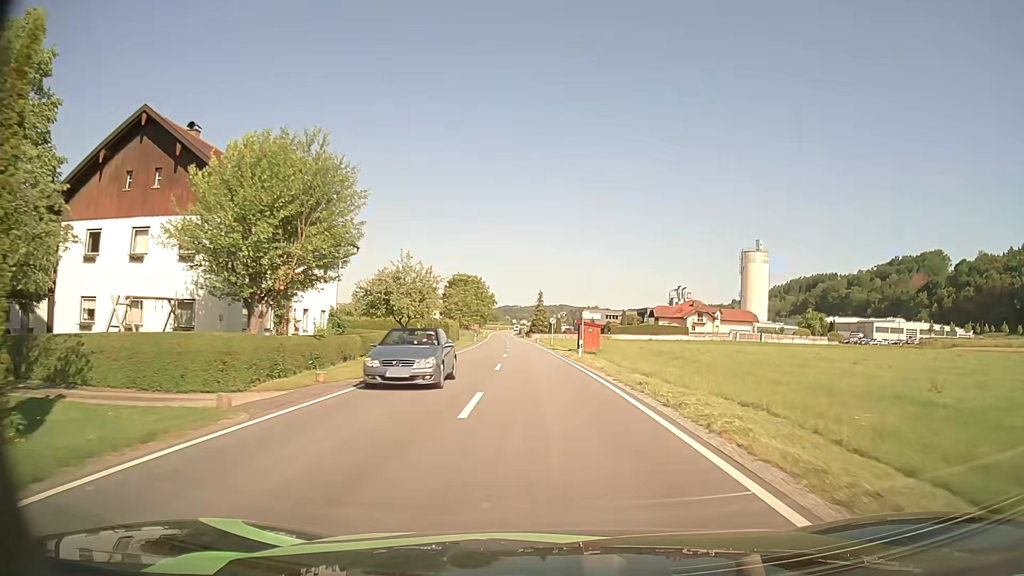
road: secondary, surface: asphalt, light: Day
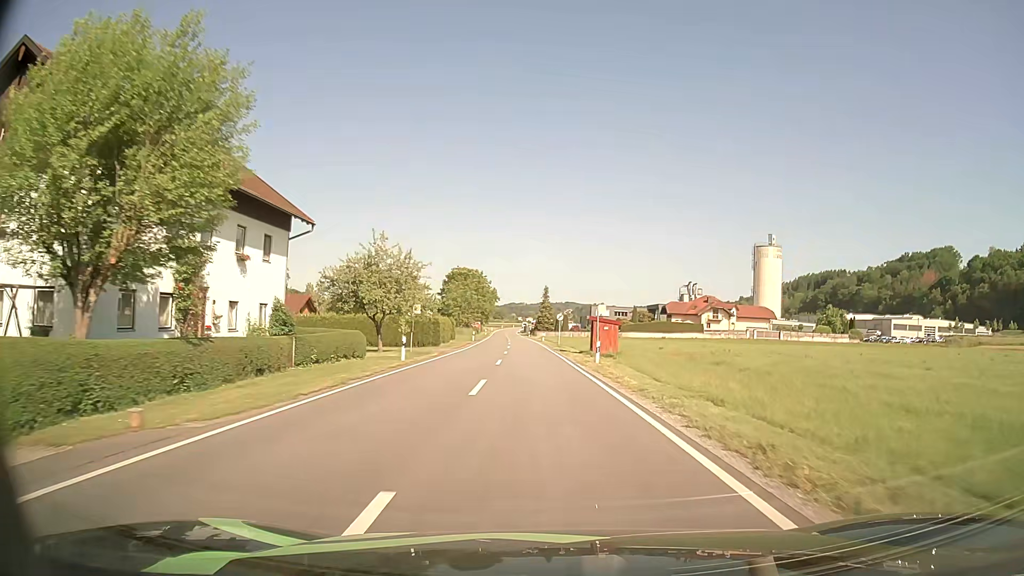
(-0.1, +8.6) m; -1°
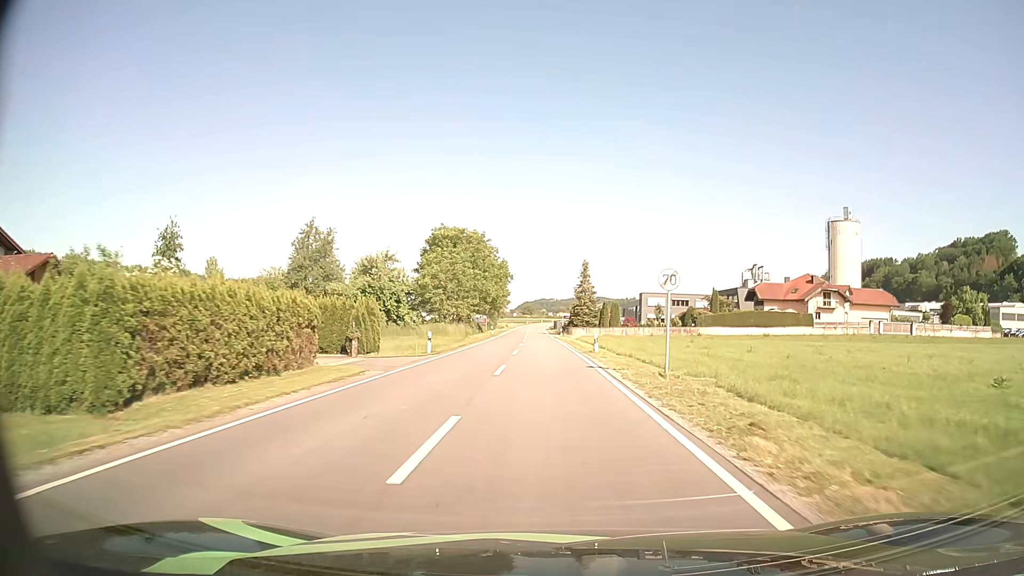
(-1.1, +43.9) m; -3°
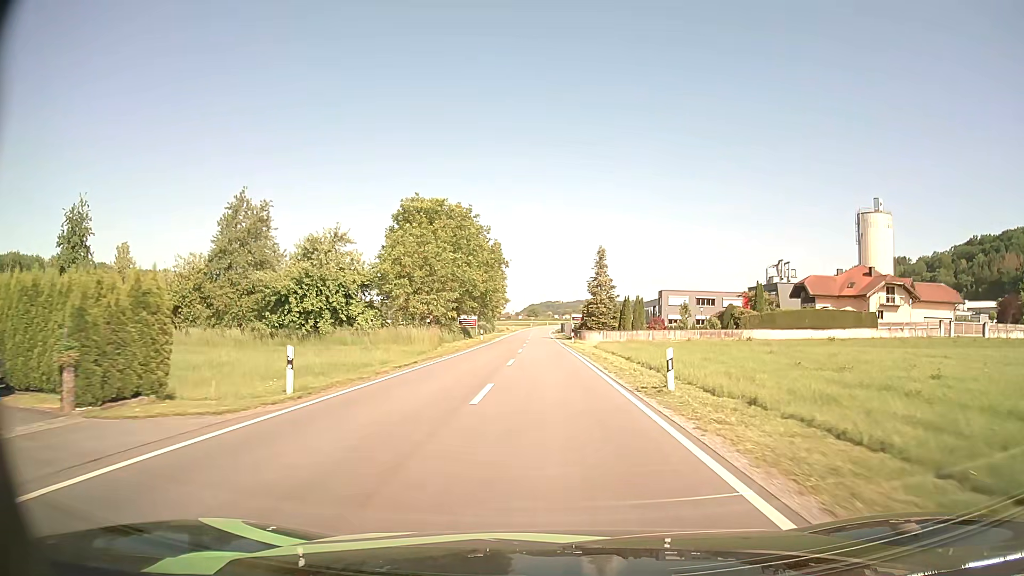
(-0.1, +18.1) m; 0°
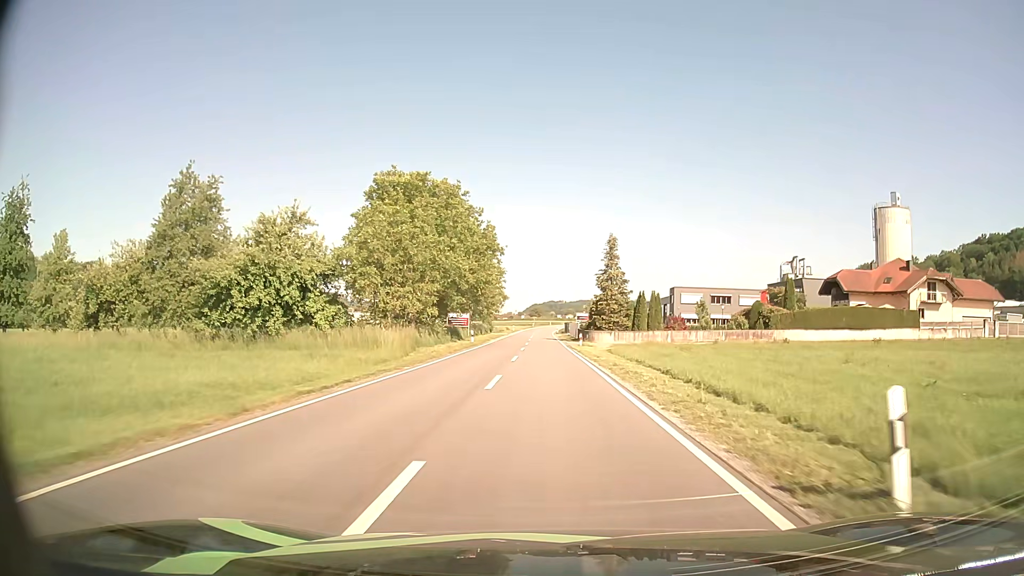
(0.0, +9.2) m; 0°
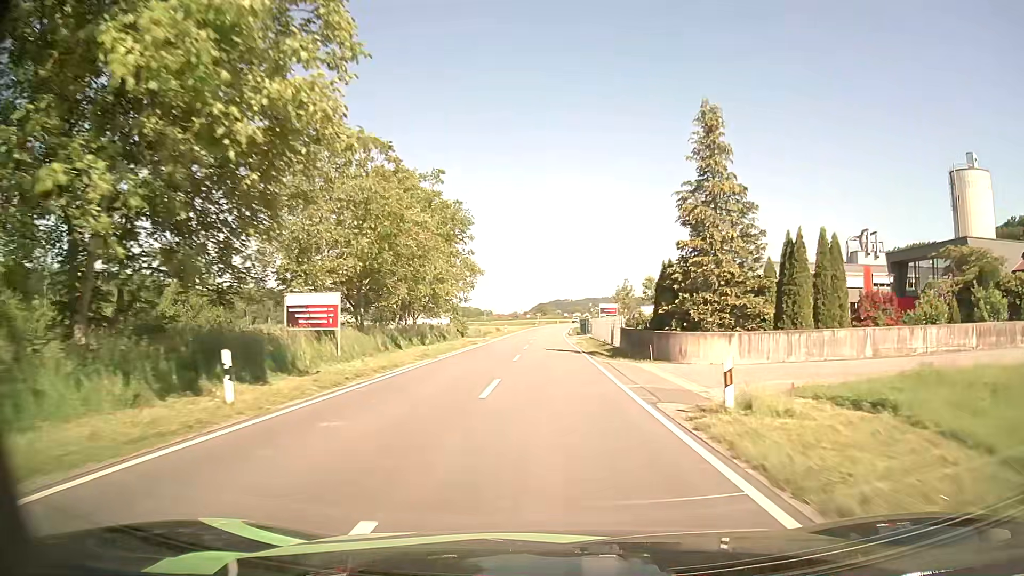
(-0.2, +38.3) m; 0°
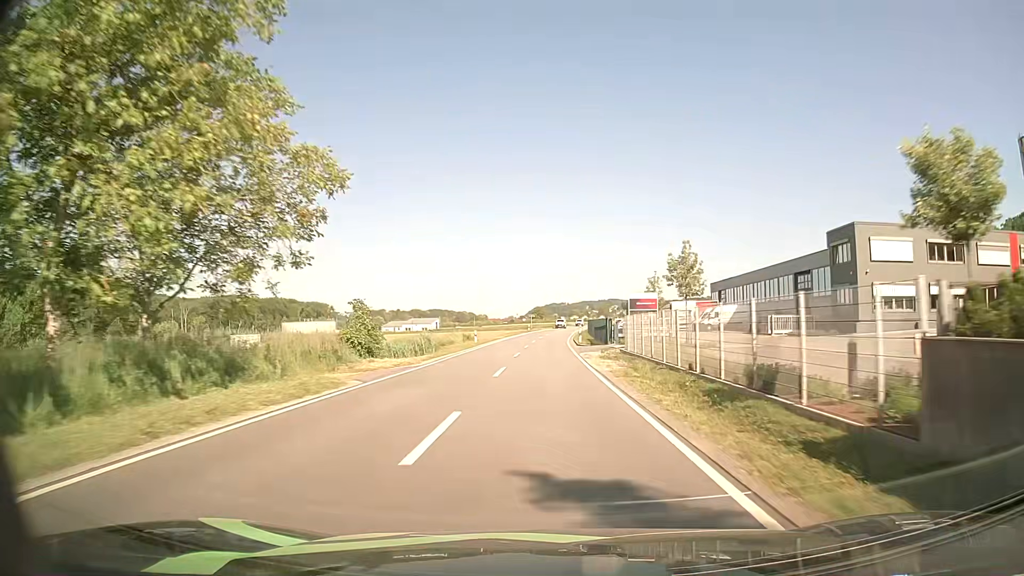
(+0.1, +30.1) m; 0°
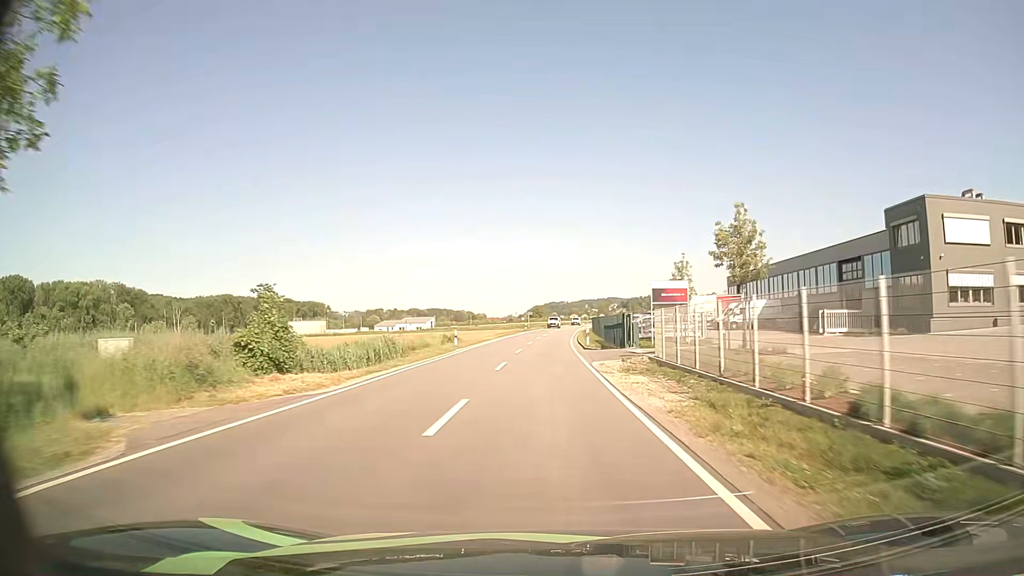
(0.0, +10.3) m; 0°
(0, +10) (0, +20) (0, +30) (0, +40) (+1, +50) (+1, +60) (+2, +70) (+2, +80) (+3, +90) (+4, +100) m
